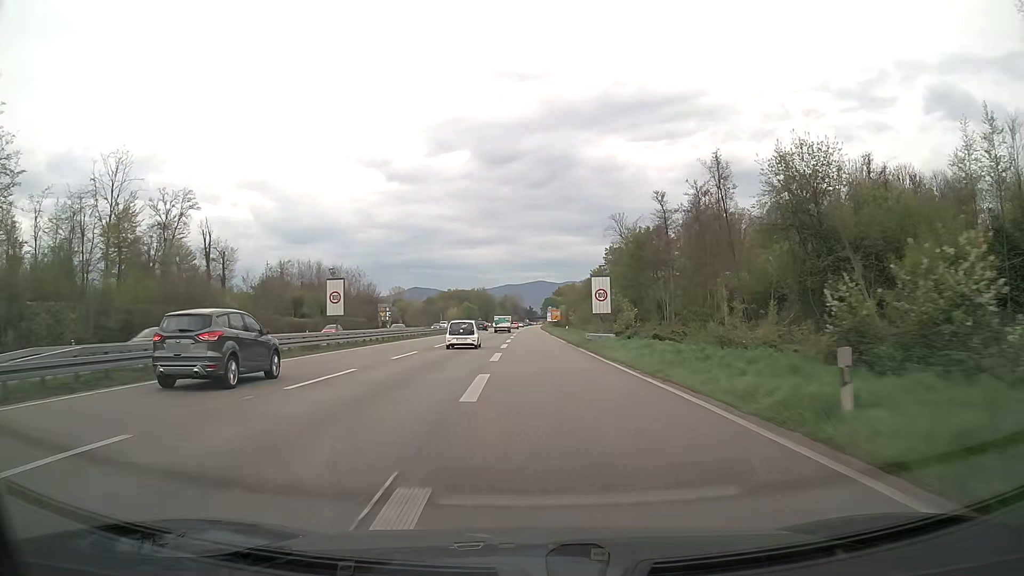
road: trunk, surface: asphalt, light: Day
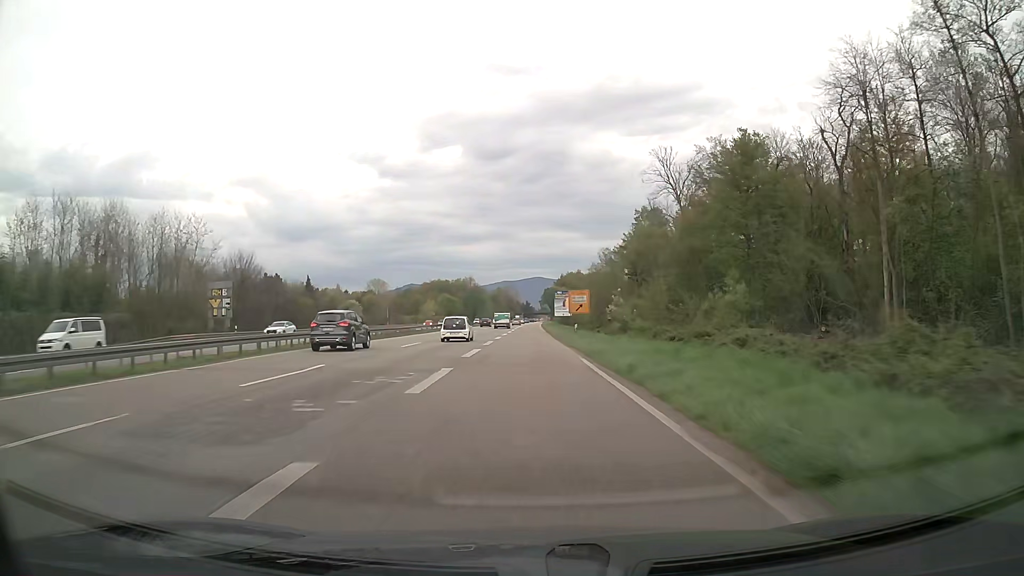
(+0.1, +71.5) m; 0°
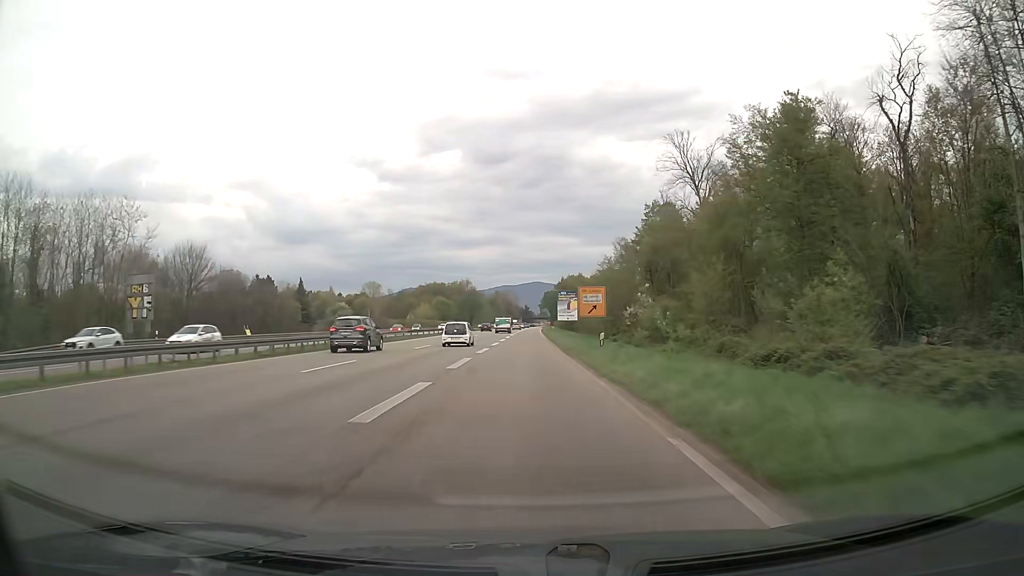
(0.0, +14.2) m; 0°
